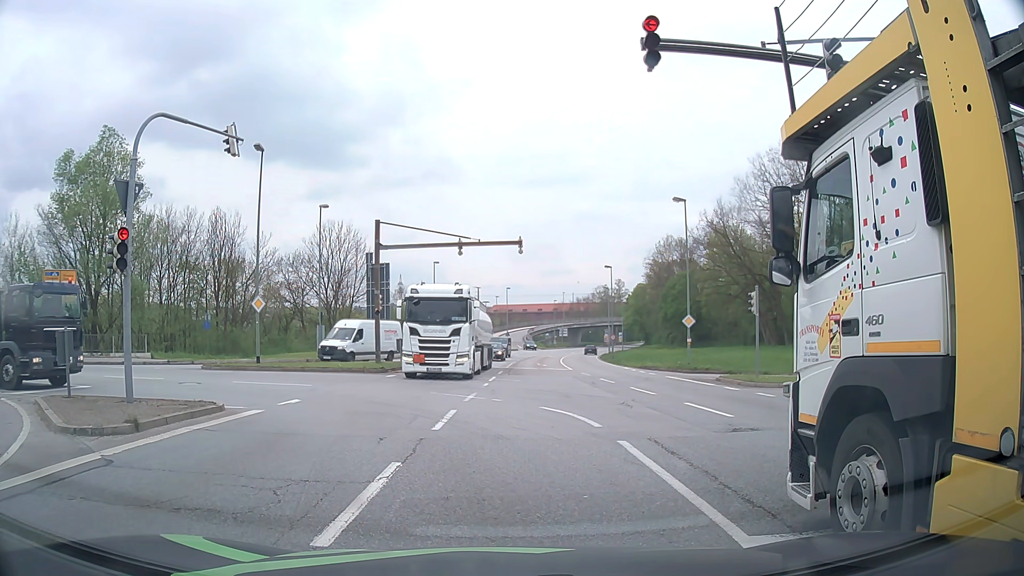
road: primary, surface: asphalt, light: Day
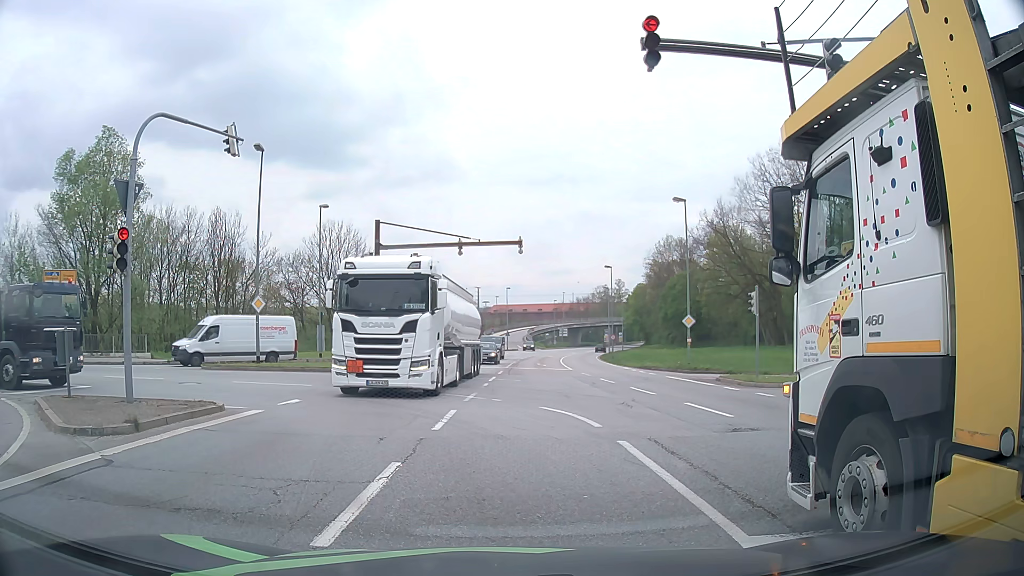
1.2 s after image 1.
(0.0, 0.0) m; 0°
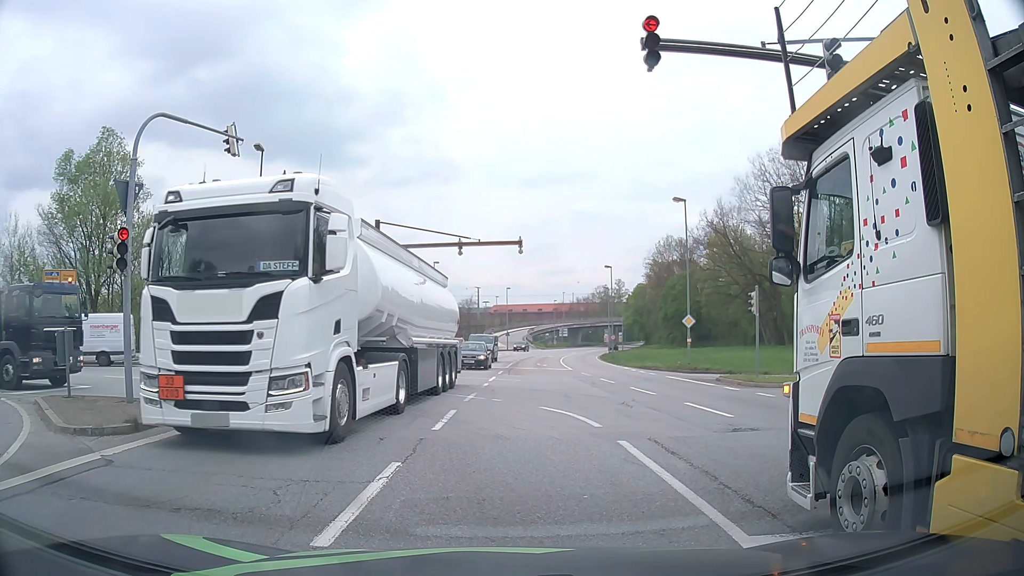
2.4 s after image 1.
(0.0, 0.0) m; 0°
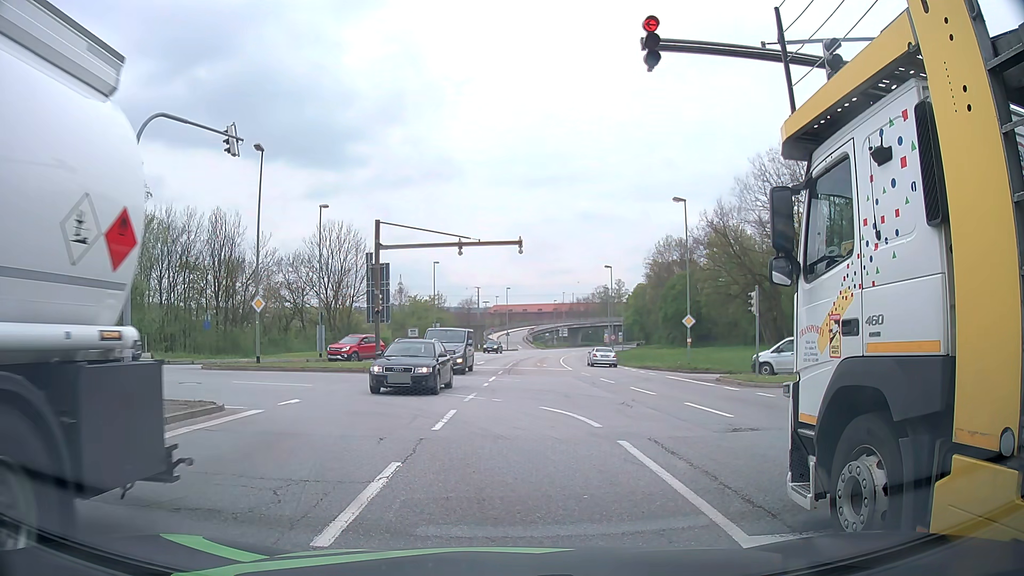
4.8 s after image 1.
(0.0, 0.0) m; 0°
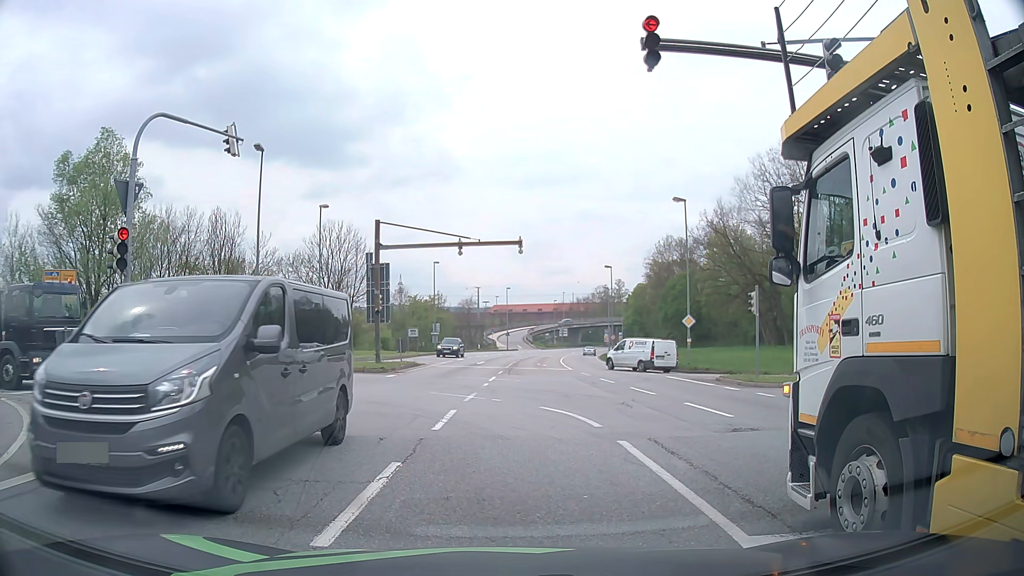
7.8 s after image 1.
(0.0, 0.0) m; 0°
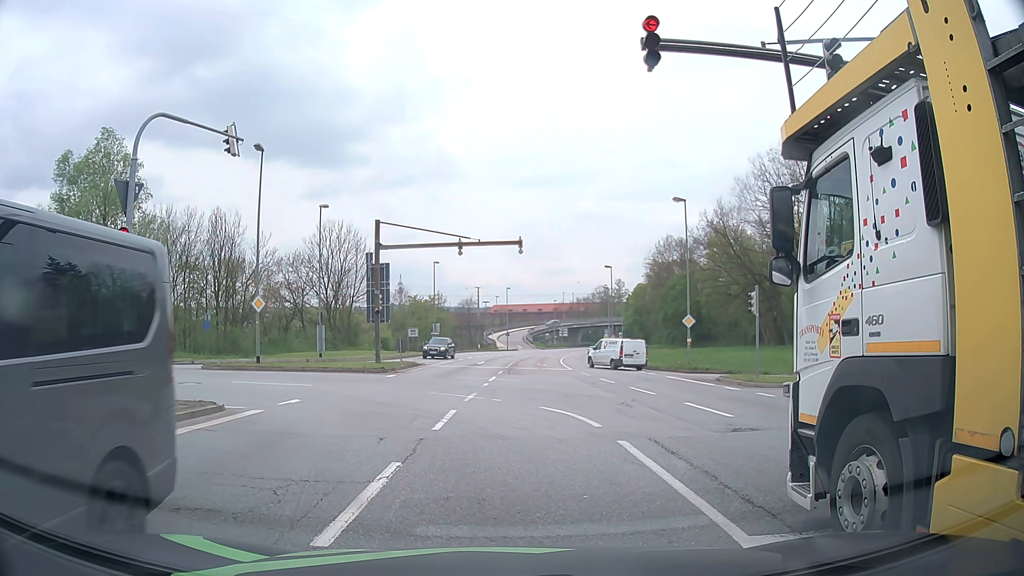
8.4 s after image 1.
(0.0, 0.0) m; 0°
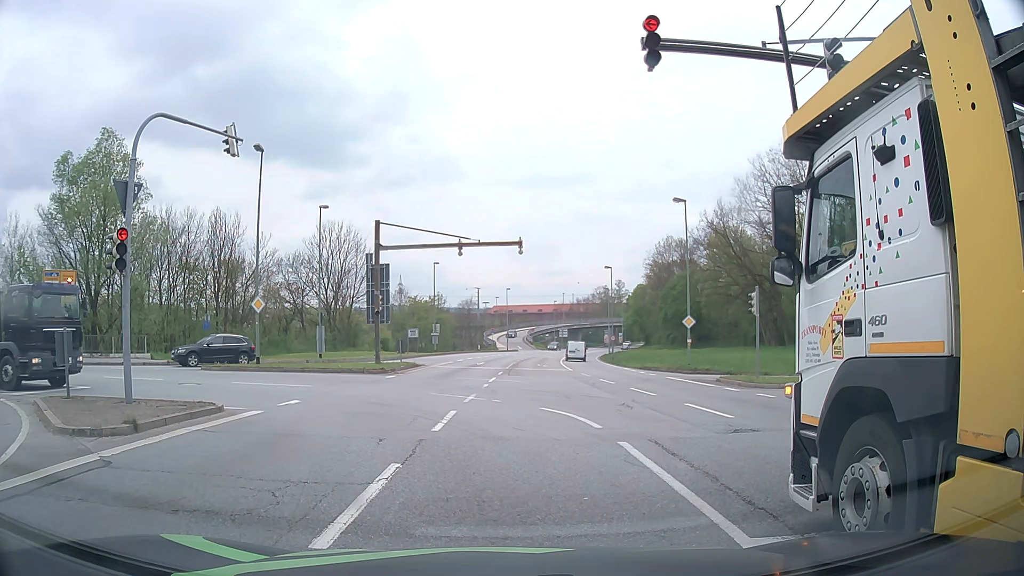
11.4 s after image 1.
(0.0, 0.0) m; 0°
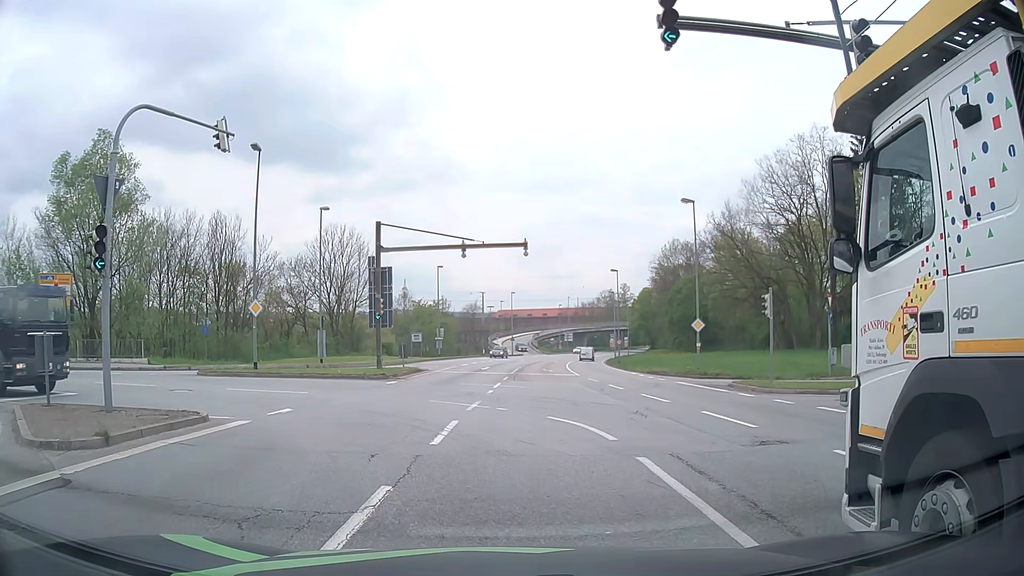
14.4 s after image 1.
(0.0, +1.0) m; +2°
(-1, +10) (-7, +18) (-17, +21) (-26, +23) (-36, +25) (-46, +26) (-56, +28) (-66, +30) (-76, +32) (-85, +34) m
